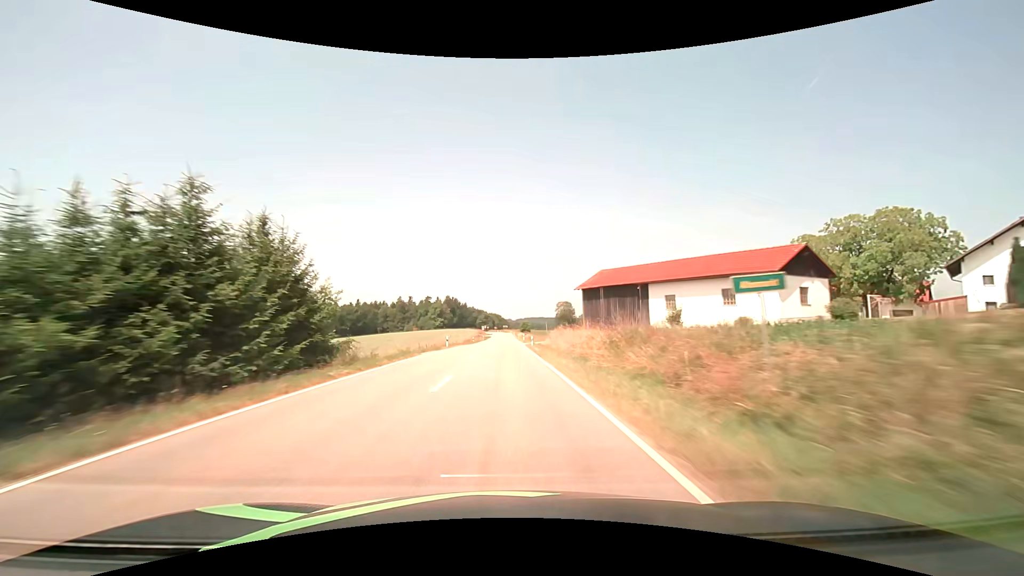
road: tertiary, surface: asphalt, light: Day
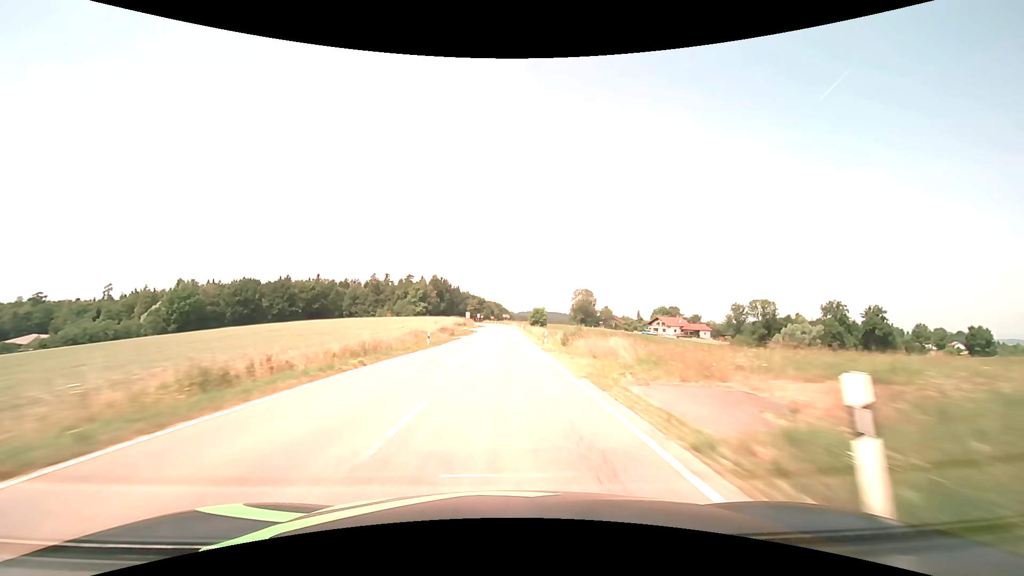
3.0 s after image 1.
(+0.1, +77.0) m; 0°
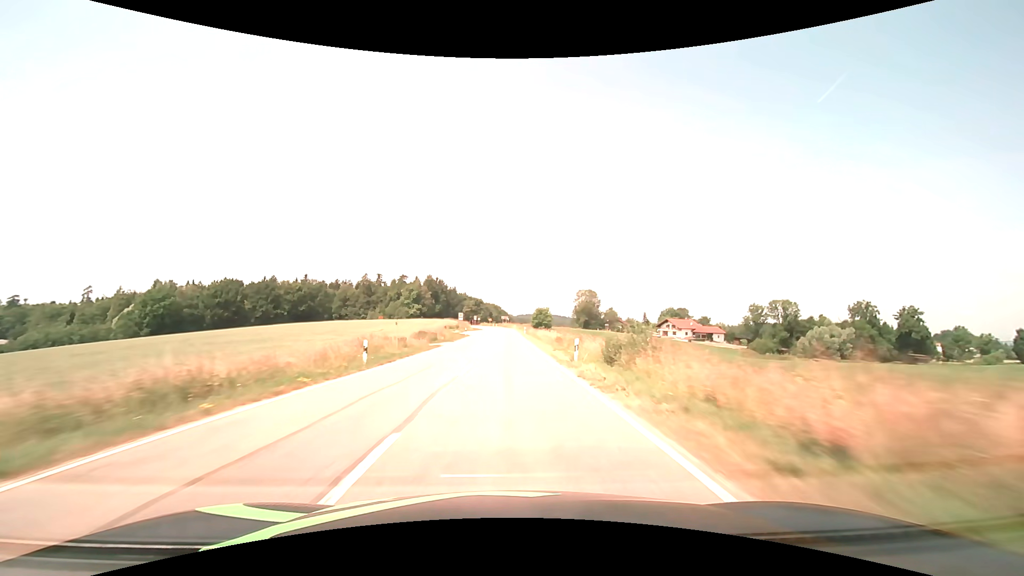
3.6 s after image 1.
(0.0, +14.8) m; 0°
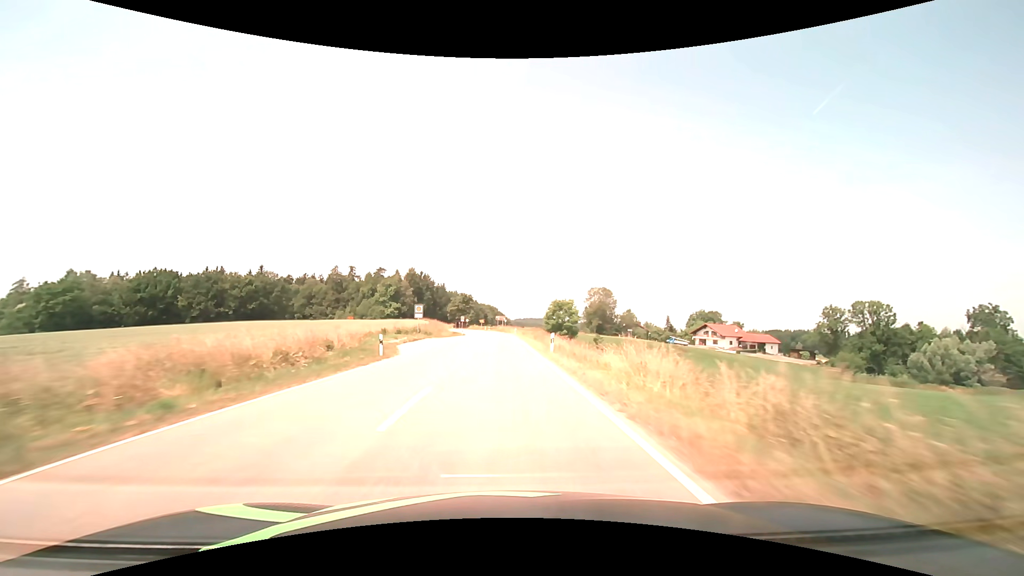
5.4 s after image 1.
(+0.2, +42.9) m; 0°
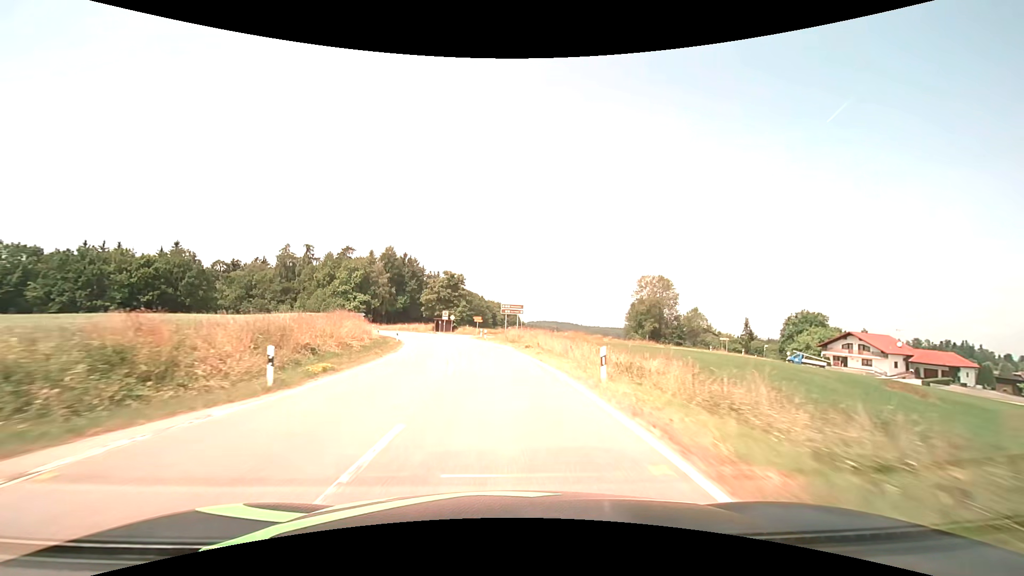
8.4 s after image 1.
(-0.6, +62.1) m; -1°
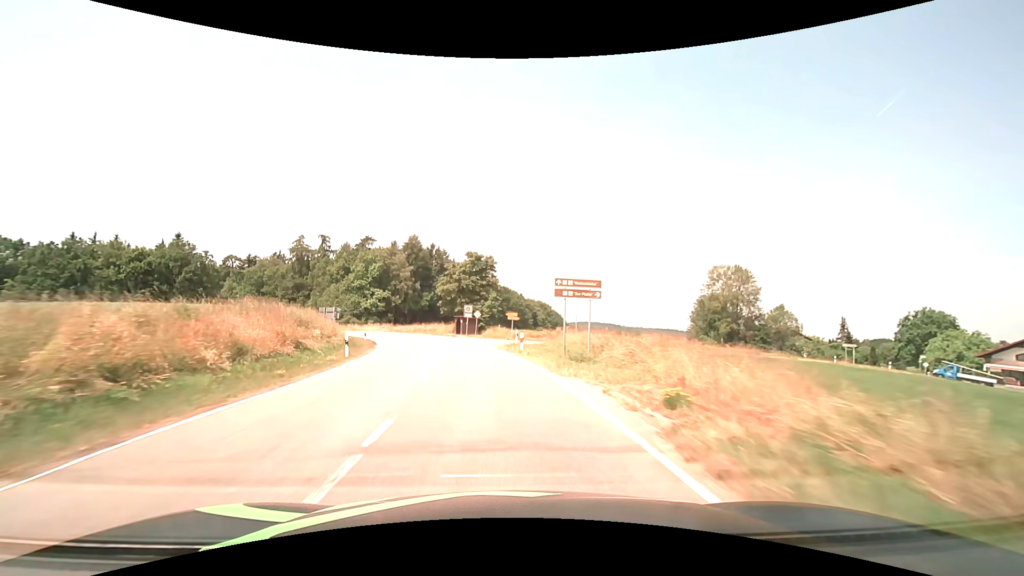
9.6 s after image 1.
(-0.6, +23.1) m; -4°
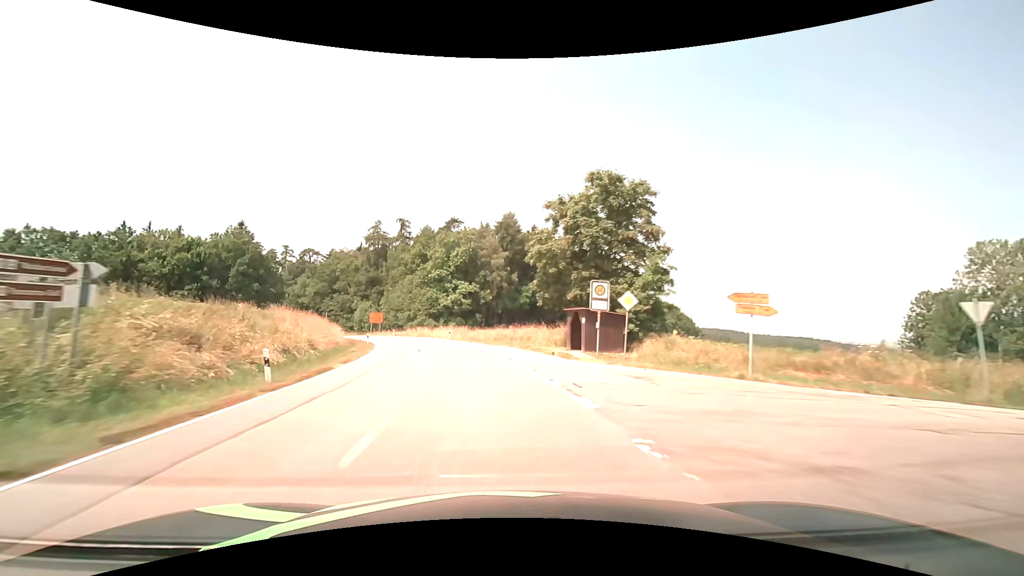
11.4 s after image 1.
(-3.6, +34.0) m; -12°
